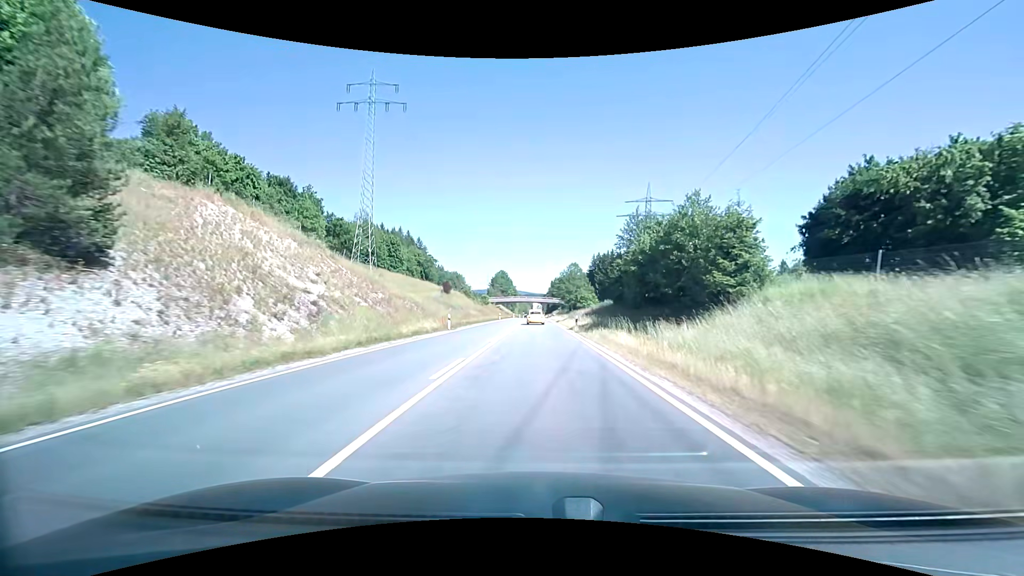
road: primary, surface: asphalt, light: Day
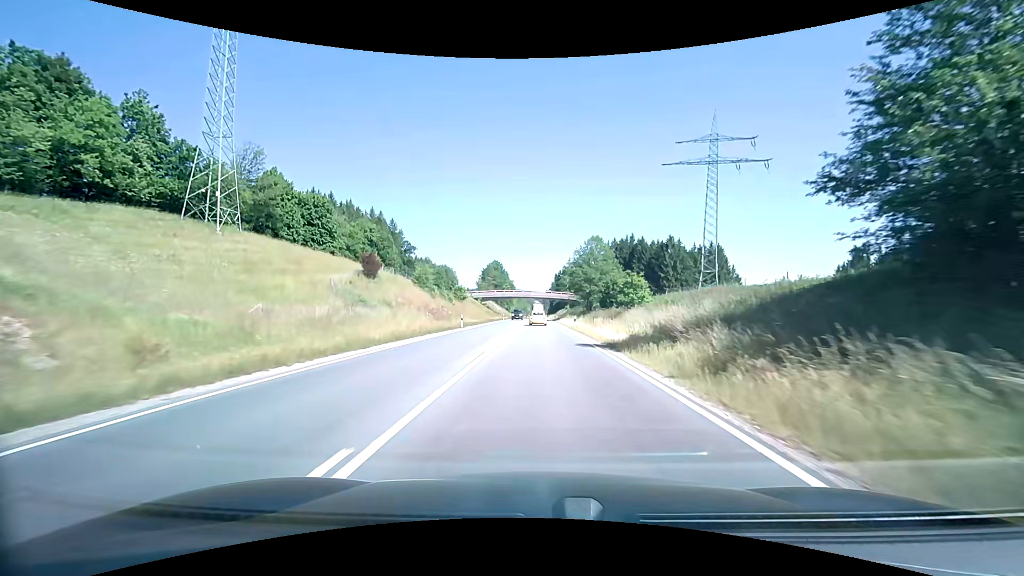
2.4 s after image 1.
(-0.2, +45.4) m; 0°
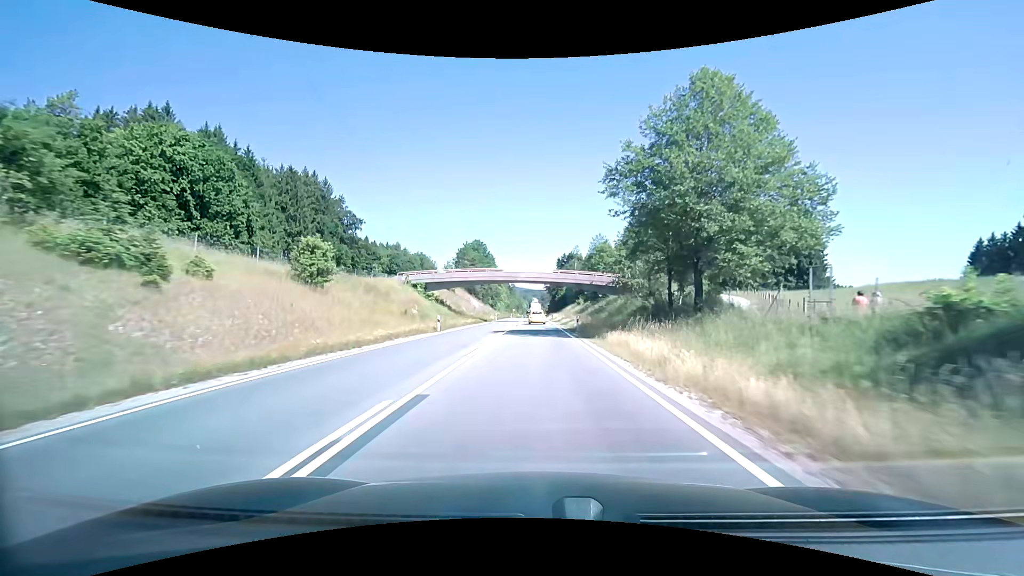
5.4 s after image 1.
(-0.3, +57.7) m; -1°
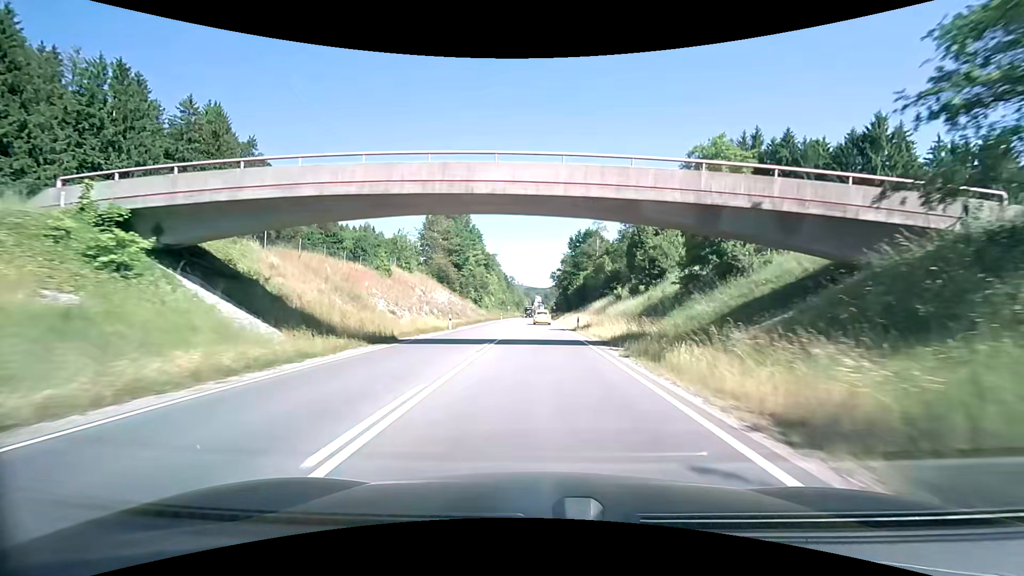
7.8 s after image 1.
(+0.1, +47.0) m; +1°
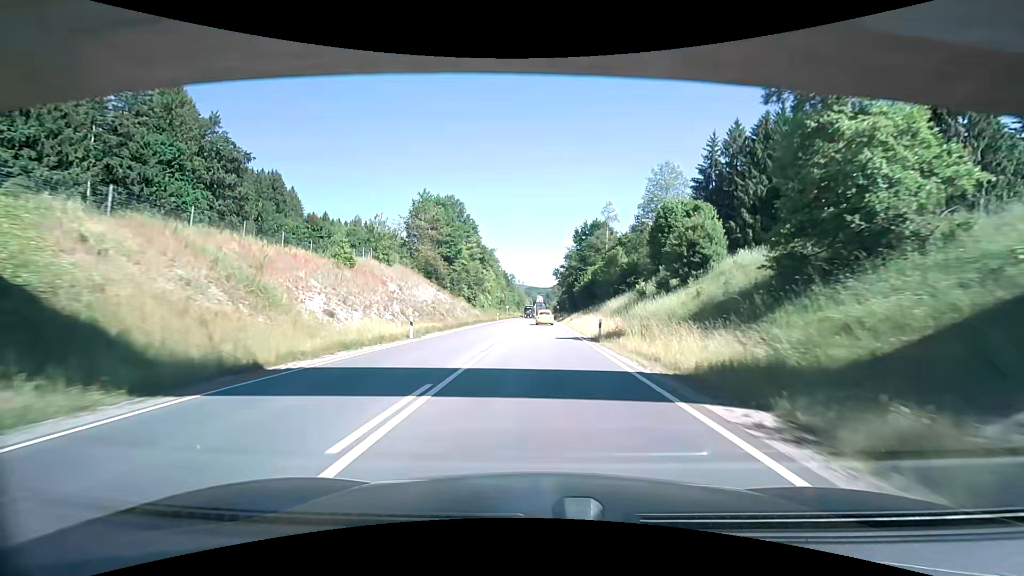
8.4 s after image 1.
(-0.2, +11.9) m; -2°
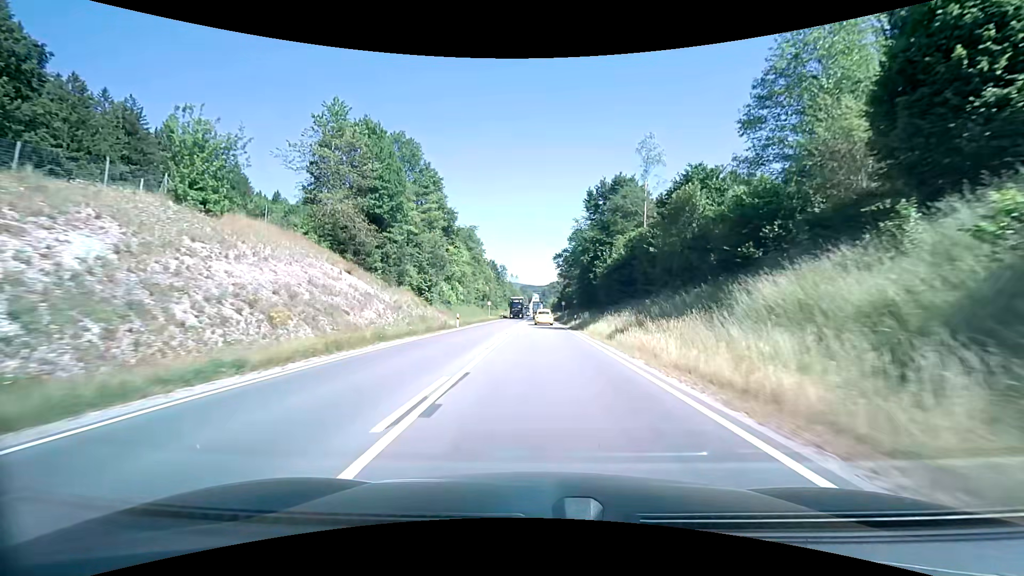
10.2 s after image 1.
(+0.3, +35.5) m; 0°
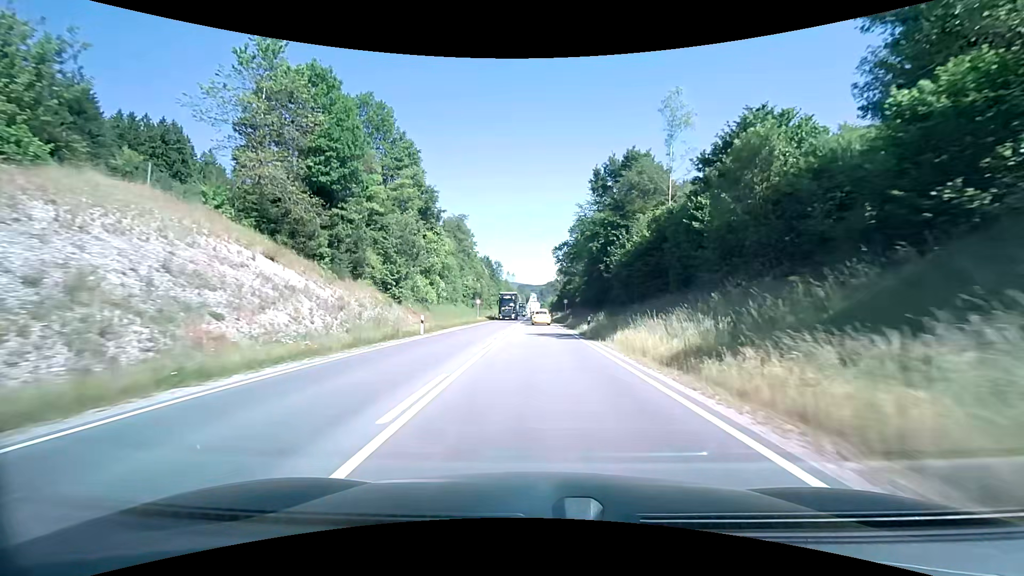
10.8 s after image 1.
(0.0, +11.7) m; +1°
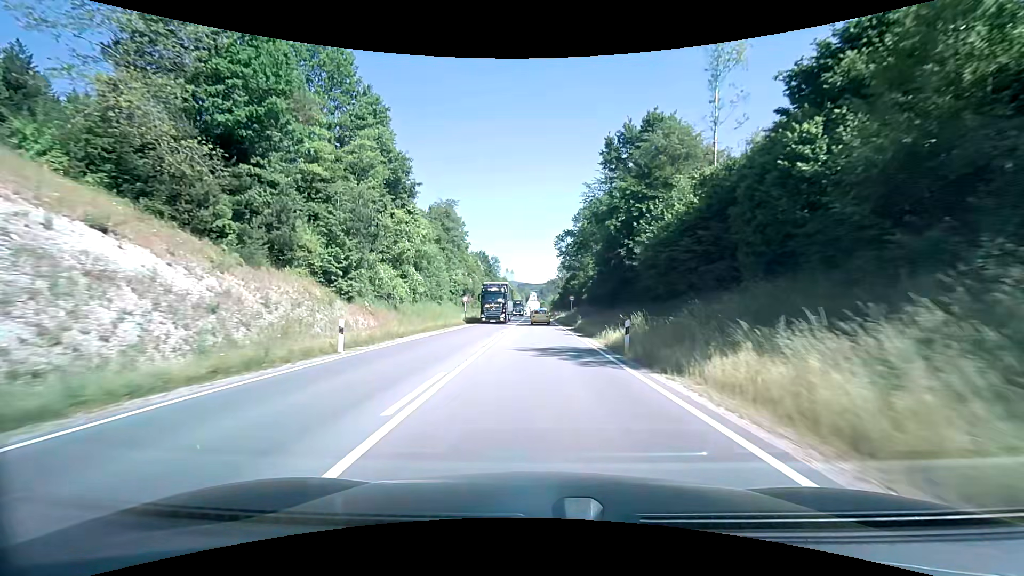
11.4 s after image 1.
(+0.2, +11.6) m; +1°
